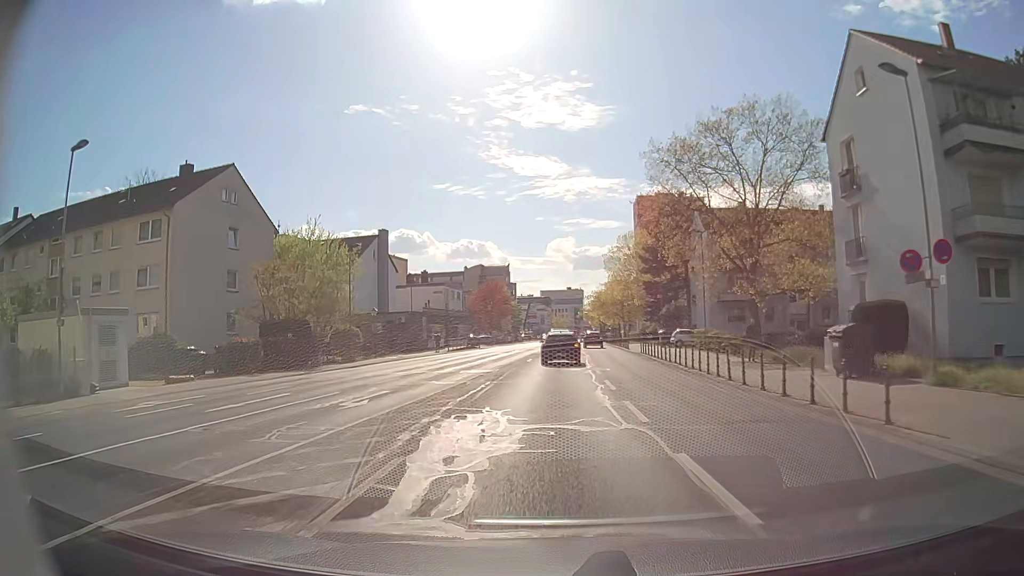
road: secondary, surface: asphalt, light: Day
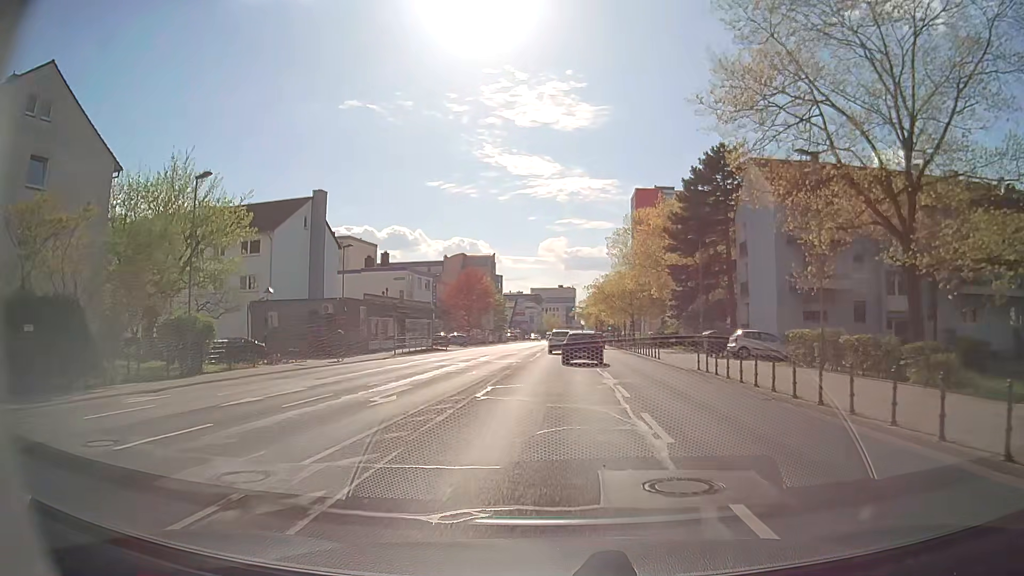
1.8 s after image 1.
(-0.1, +20.1) m; 0°
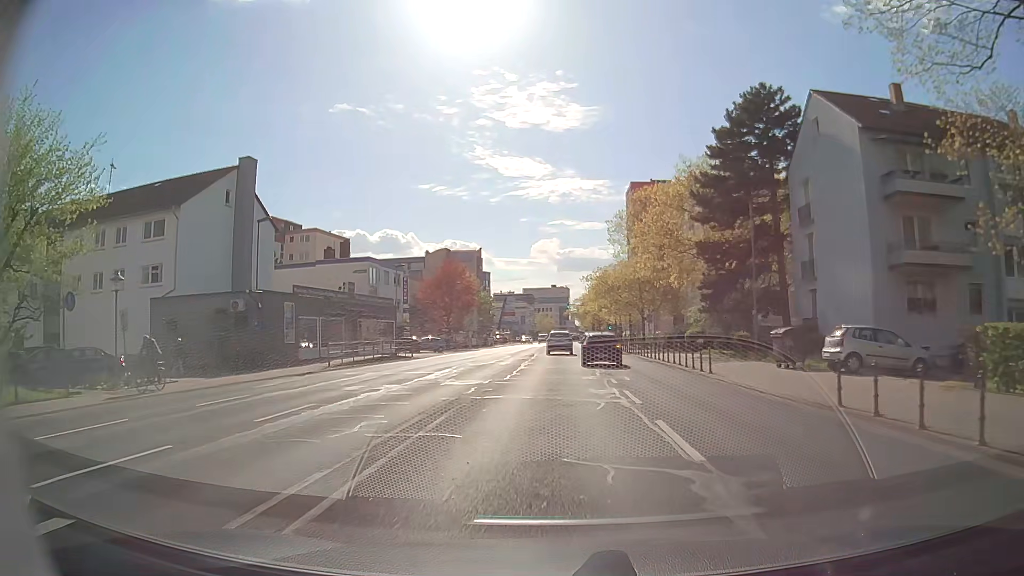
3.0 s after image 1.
(+0.2, +13.5) m; +1°
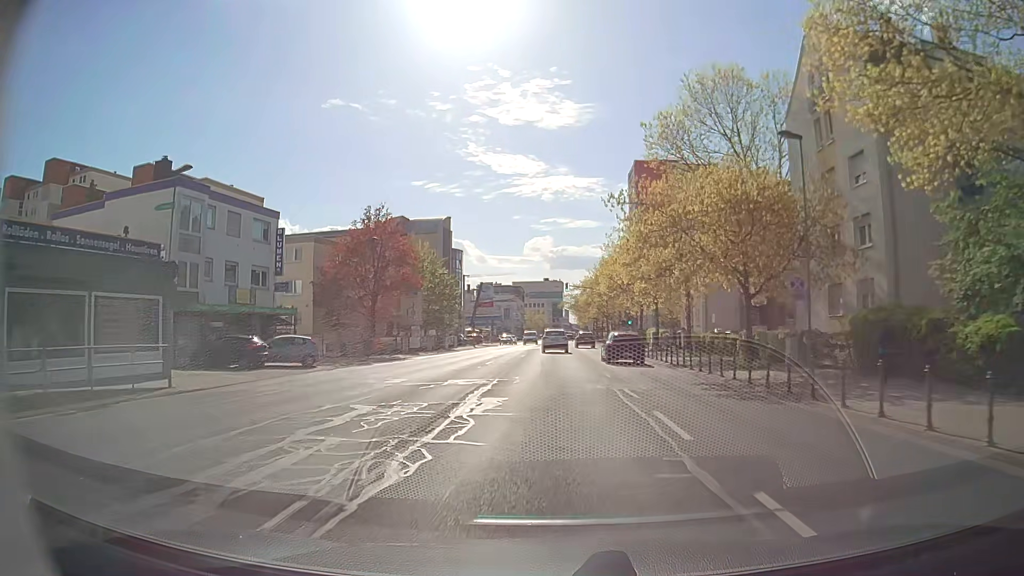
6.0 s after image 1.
(+0.3, +34.6) m; +1°
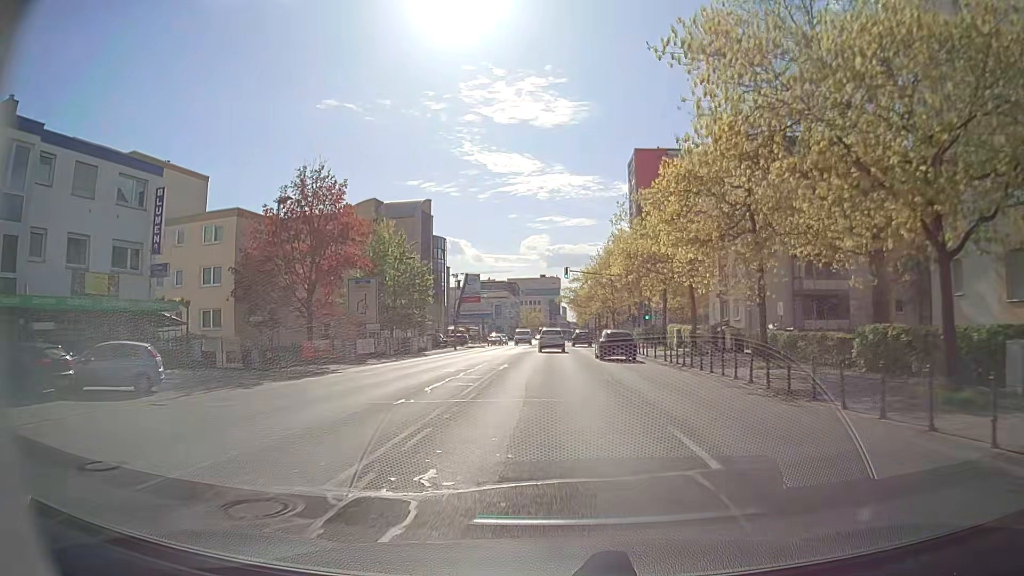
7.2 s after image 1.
(0.0, +14.2) m; 0°
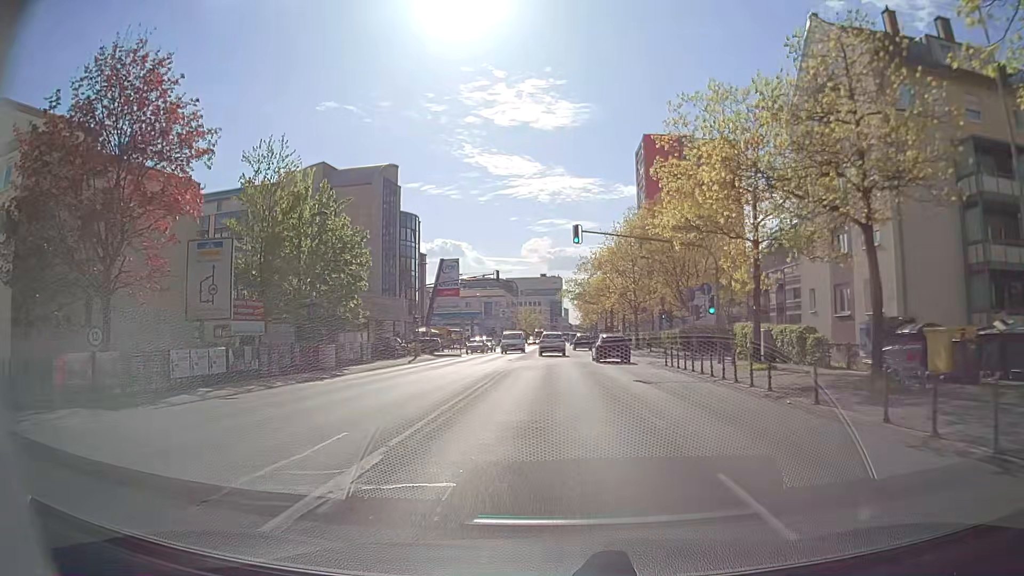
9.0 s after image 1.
(0.0, +21.1) m; 0°
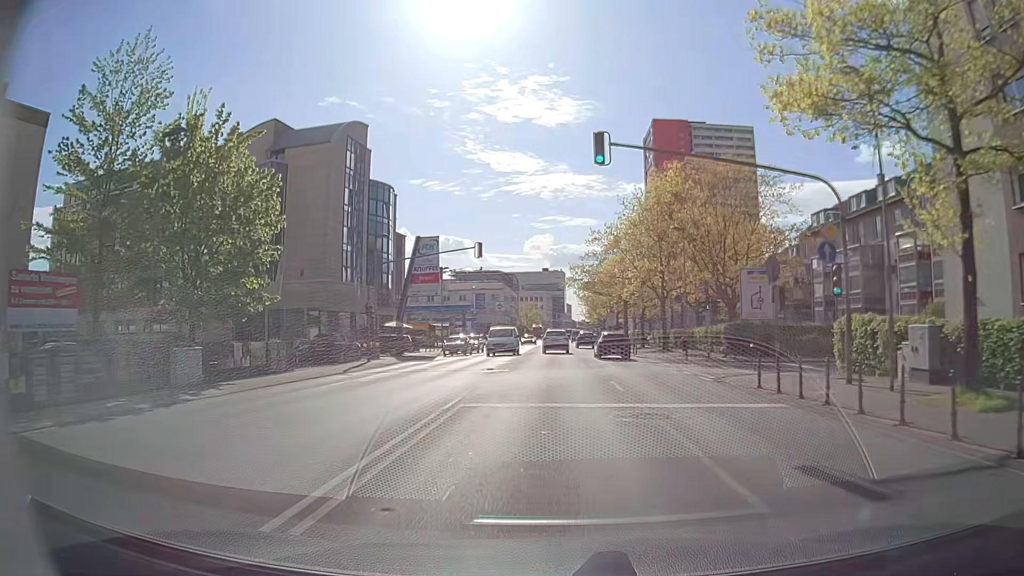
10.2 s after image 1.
(-0.1, +13.8) m; 0°
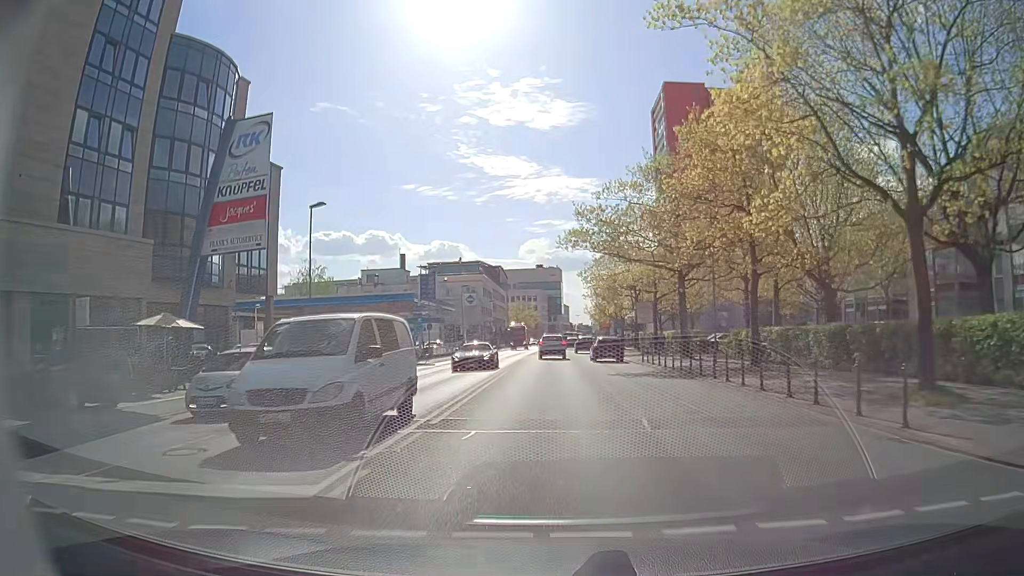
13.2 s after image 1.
(+0.2, +33.9) m; +1°
(0, +10) (0, +20) (0, +30) (0, +40) (0, +50) (0, +60) (0, +70) (0, +80) (0, +90) (0, +100) m
